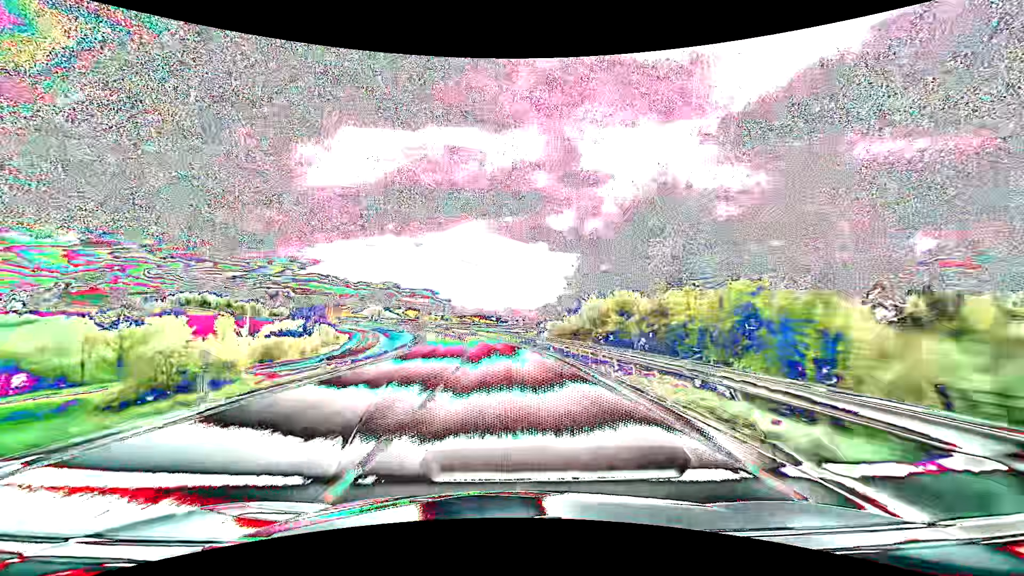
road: primary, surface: asphalt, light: Day
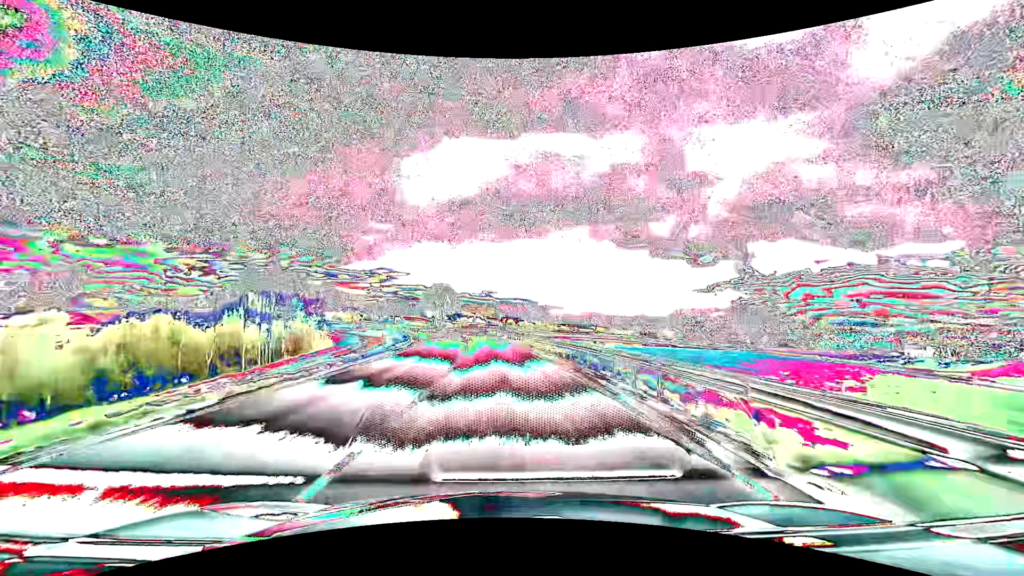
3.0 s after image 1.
(-7.7, +78.4) m; -11°
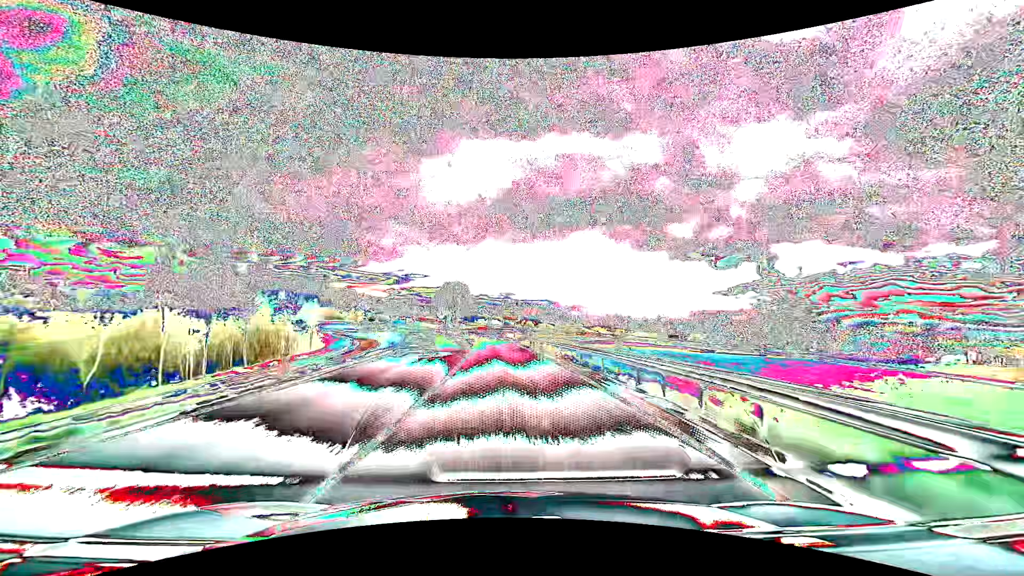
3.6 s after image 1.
(-0.3, +15.8) m; -2°
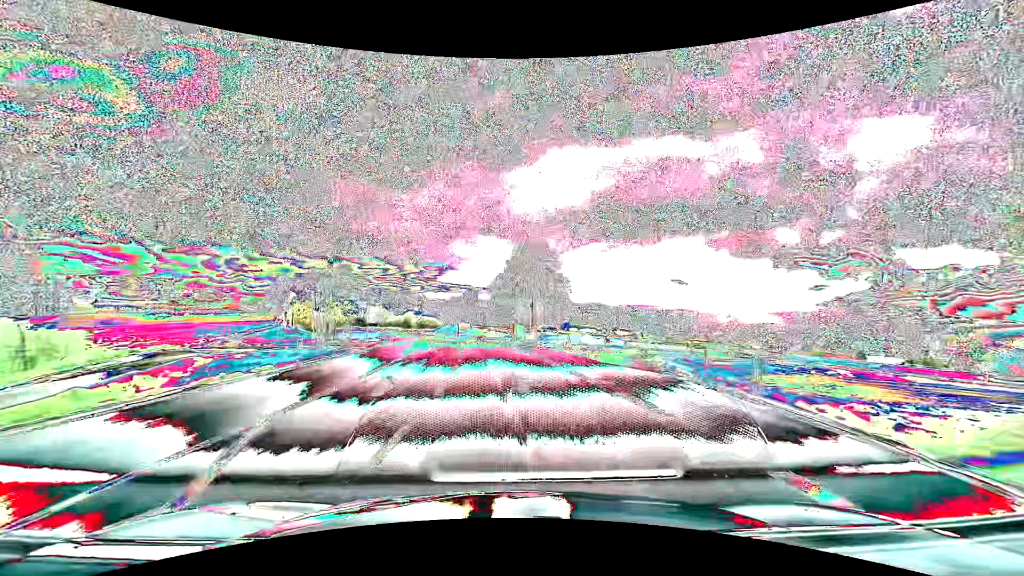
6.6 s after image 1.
(-6.6, +78.5) m; -10°
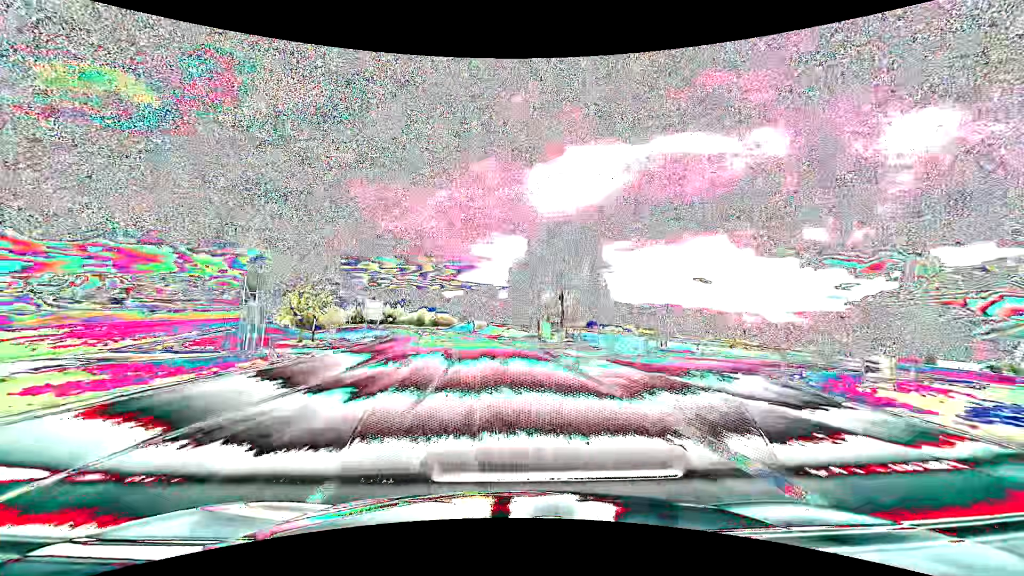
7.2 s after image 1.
(-0.3, +15.8) m; -2°
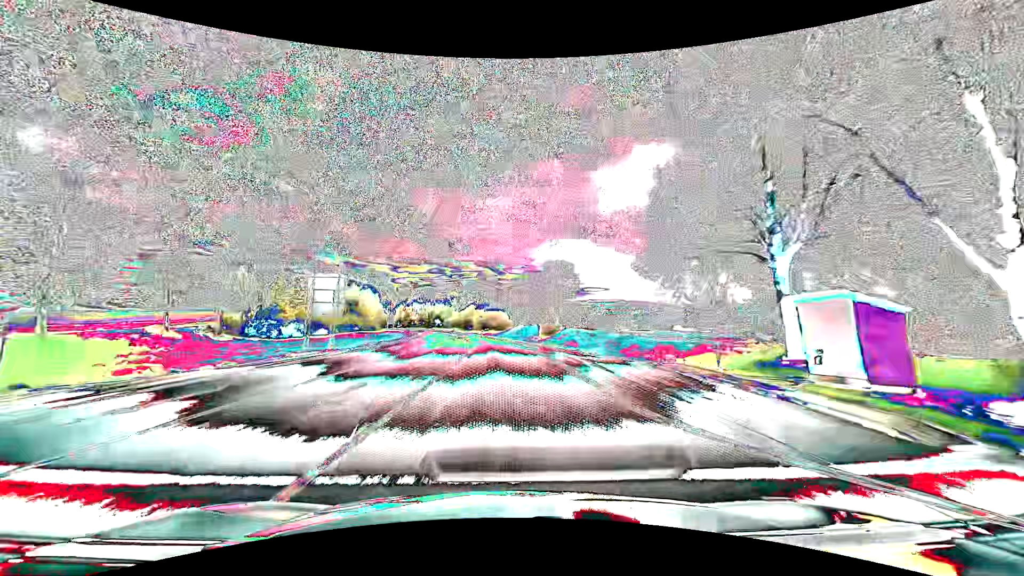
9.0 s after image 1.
(-3.1, +47.1) m; -7°
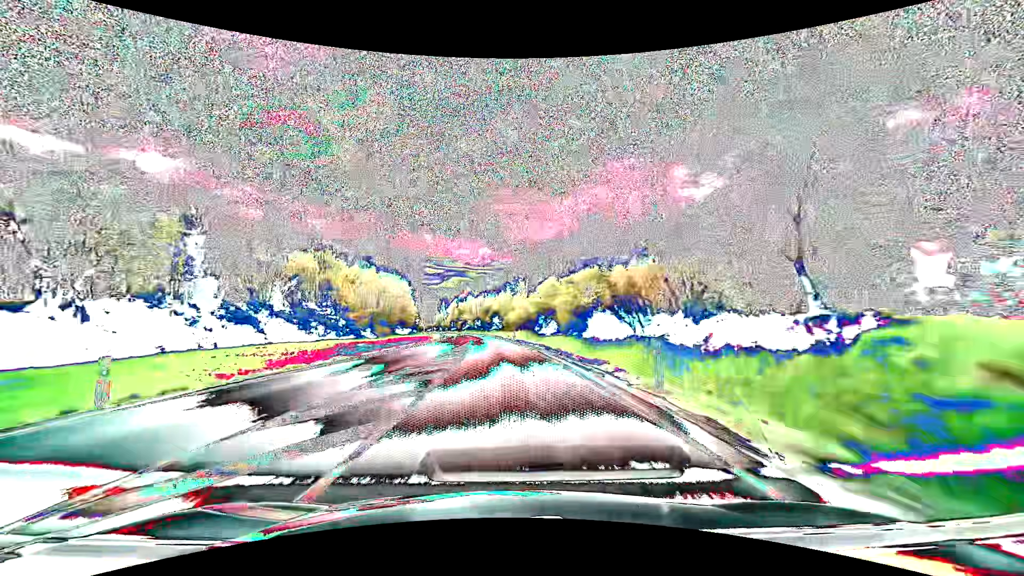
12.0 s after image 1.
(-6.4, +78.6) m; -9°
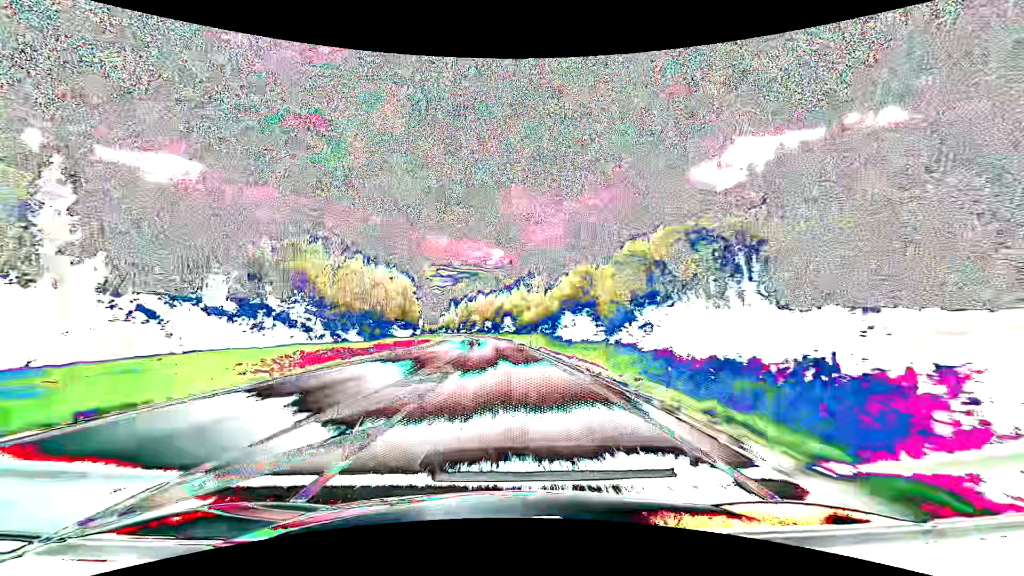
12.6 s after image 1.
(-0.3, +15.8) m; -2°
(0, +10) (0, +20) (-1, +30) (-1, +40) (-1, +50) (-2, +60) (-3, +70) (-4, +80) (-5, +90) (-6, +100) m
